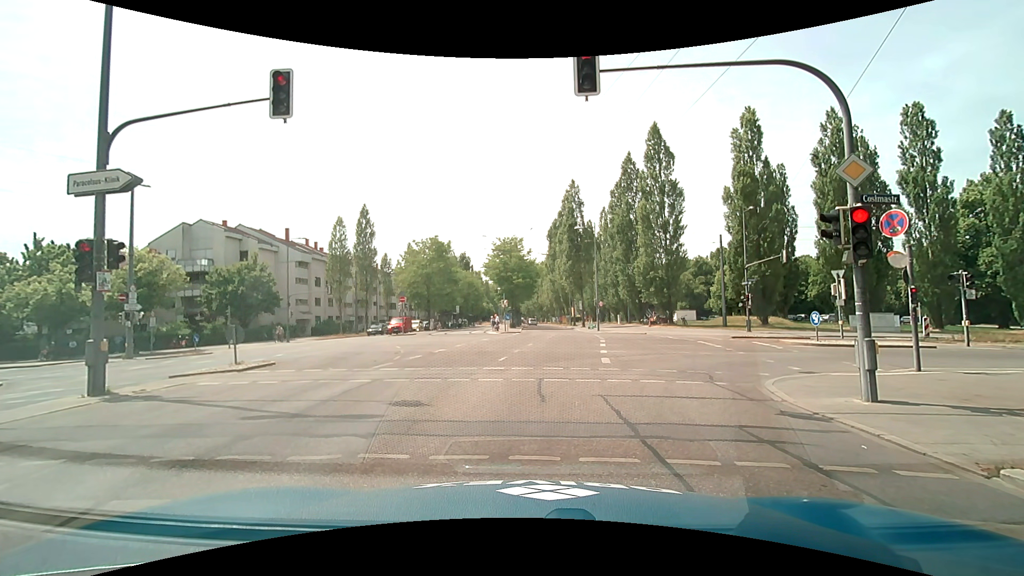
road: secondary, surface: asphalt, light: Day
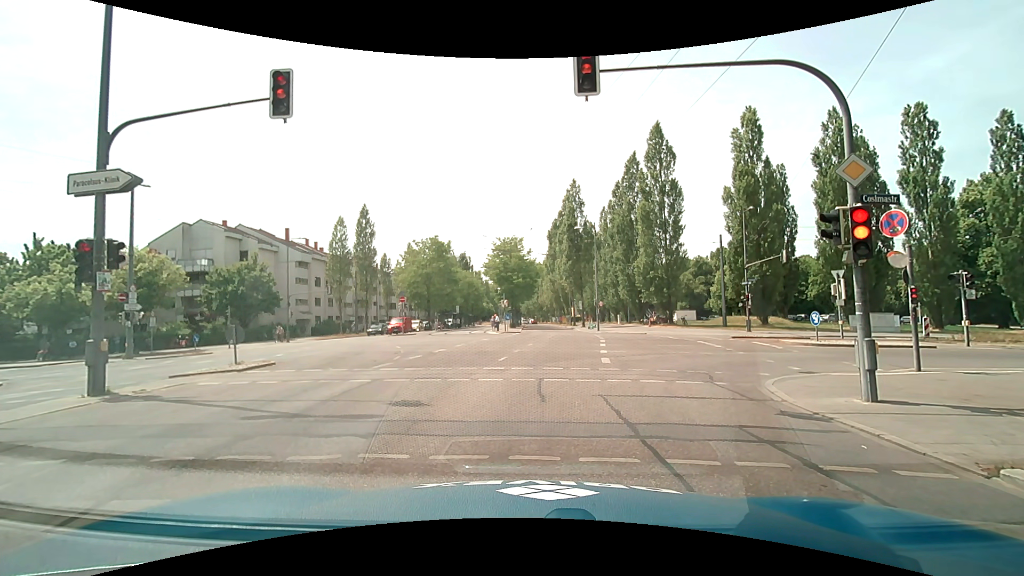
(0.0, 0.0) m; 0°
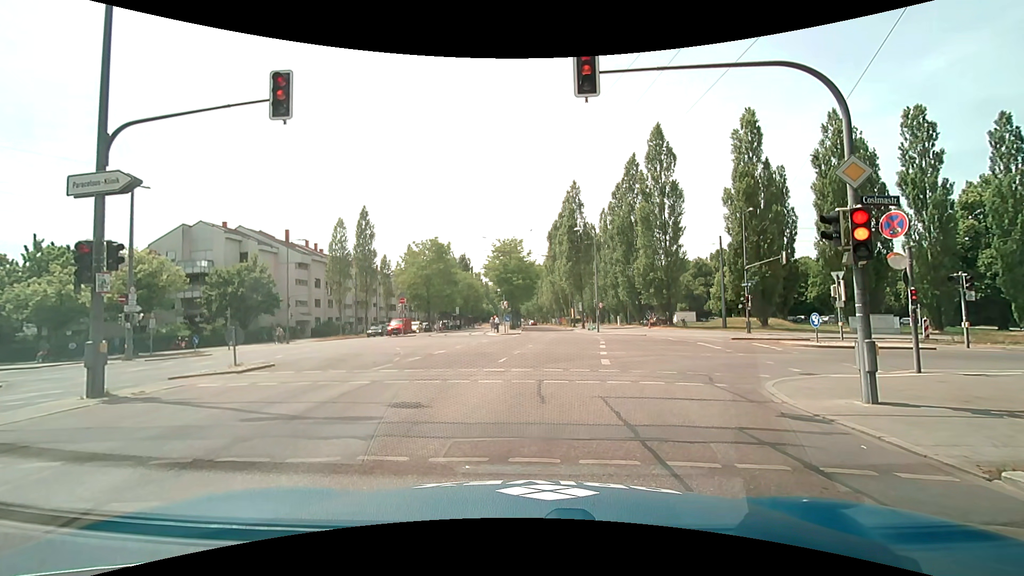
(0.0, 0.0) m; 0°
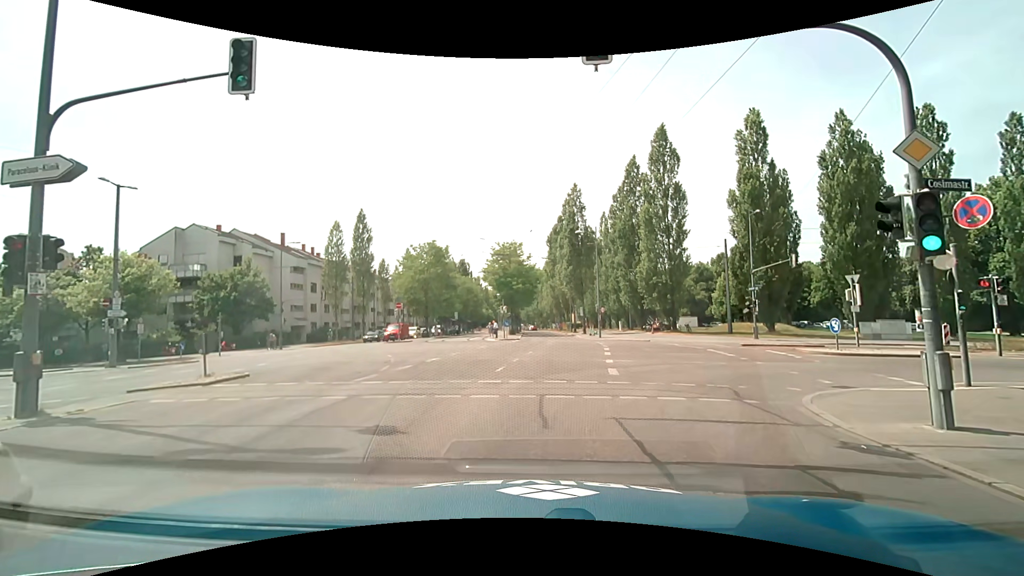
(0.0, +1.6) m; +1°
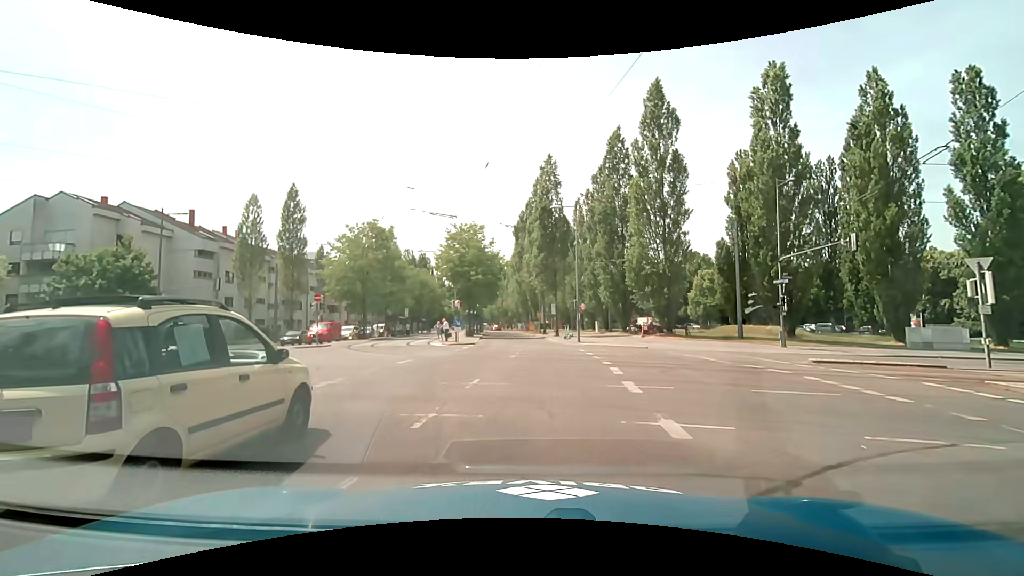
(+0.1, +11.3) m; +4°
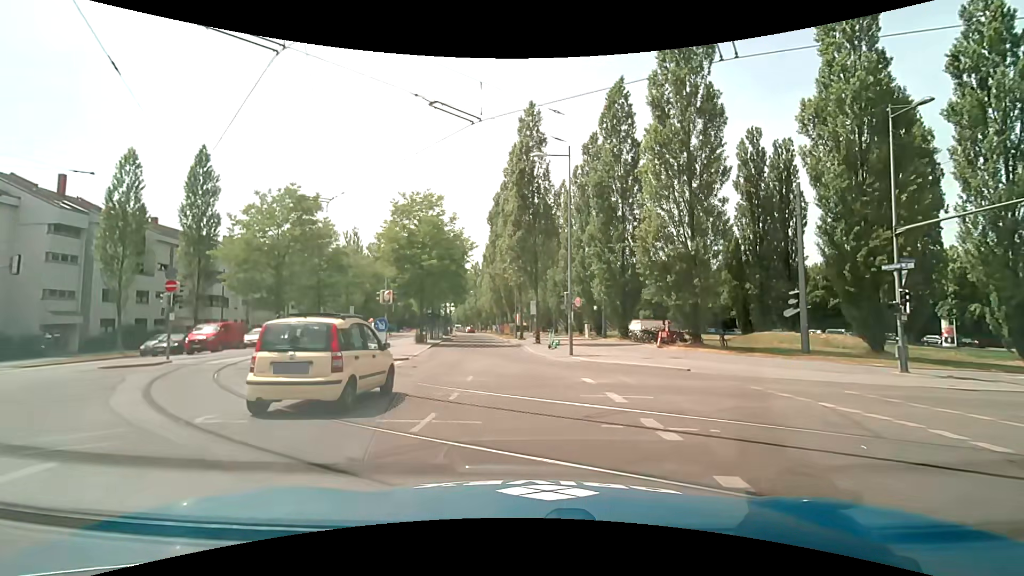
(+0.2, +12.7) m; +1°
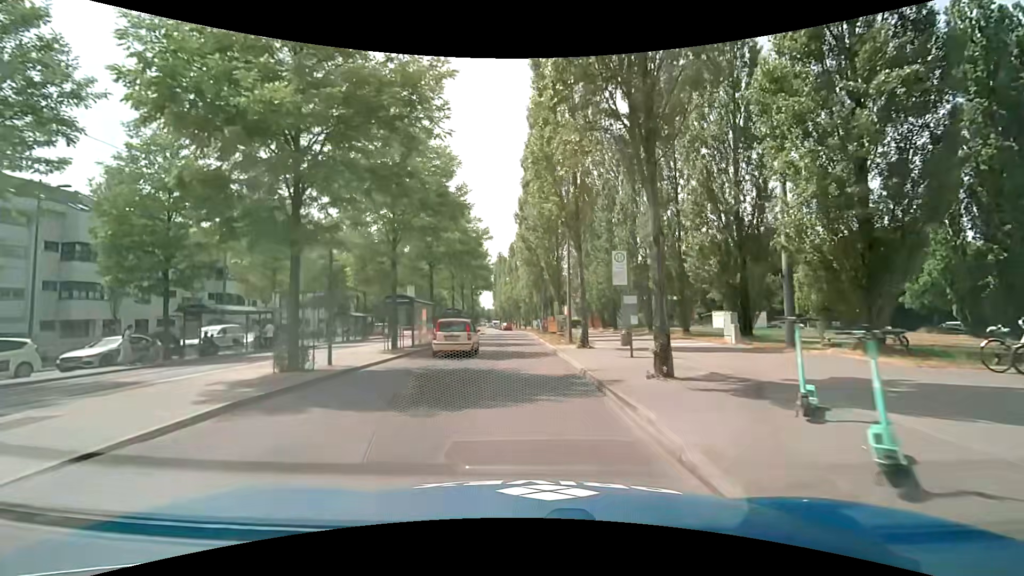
(-0.7, +26.0) m; -5°
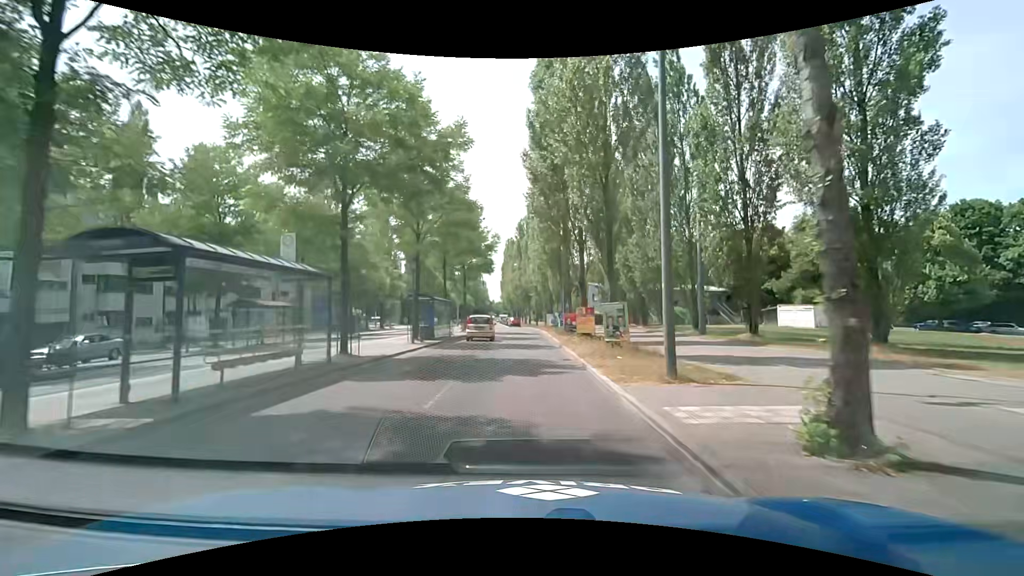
(-0.2, +17.3) m; 0°
(0, +10) (0, +20) (-1, +30) (-1, +40) (-2, +50) (-3, +60) (-5, +70) (-6, +80) (-8, +90) (-9, +99) m
